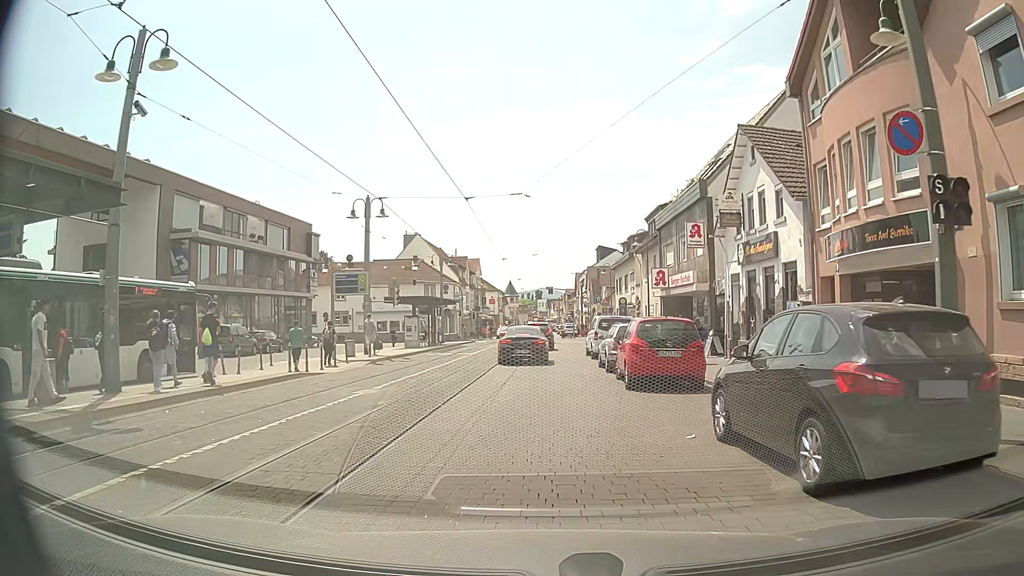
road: tertiary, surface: sett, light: Day
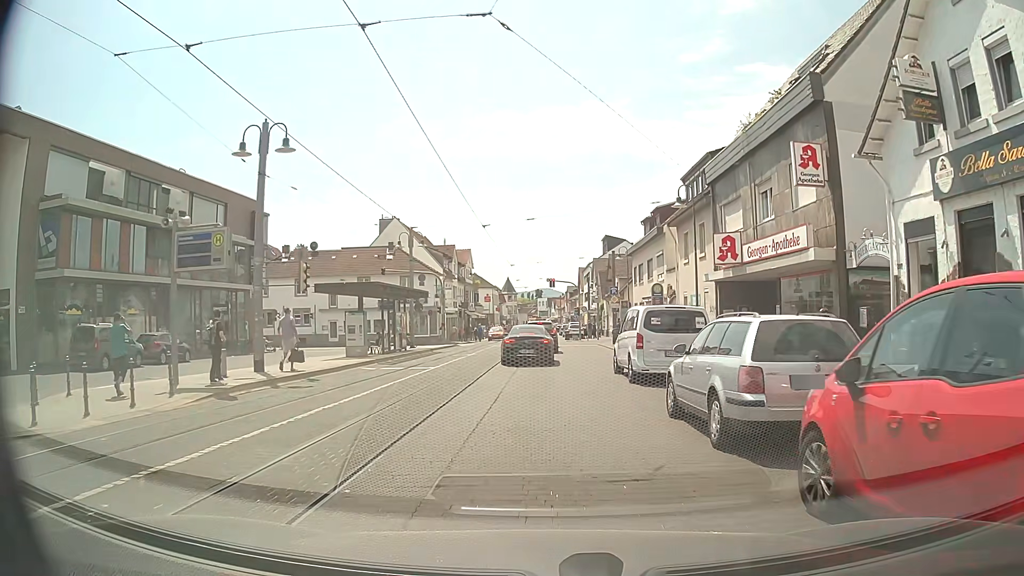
(0.0, +13.0) m; +2°
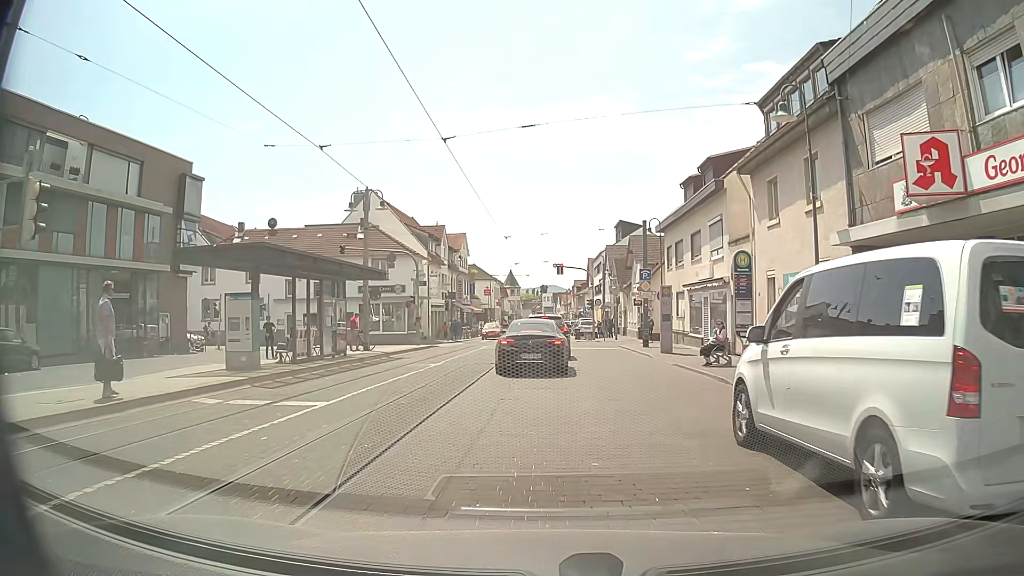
(-0.4, +12.2) m; -3°
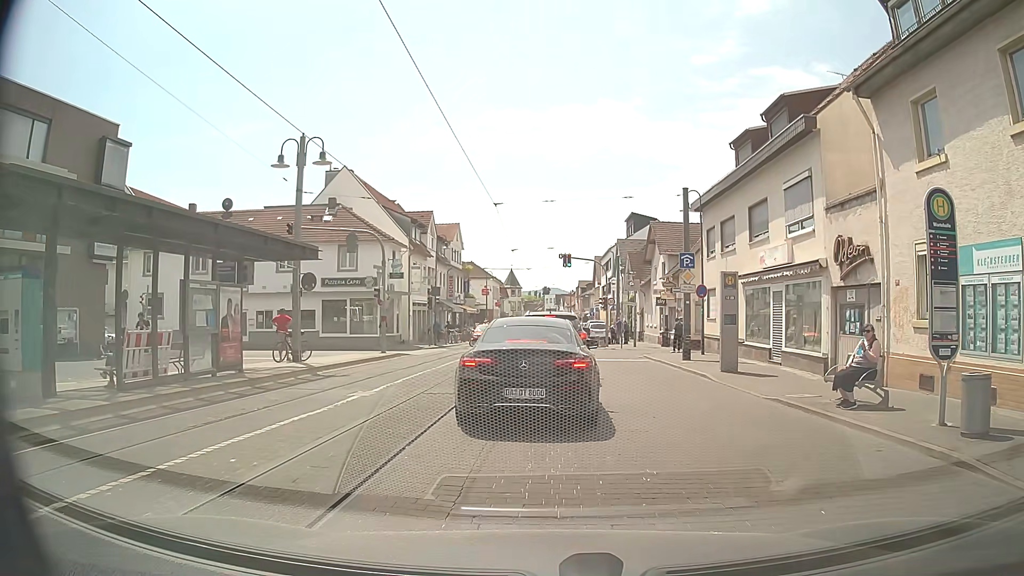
(0.0, +9.1) m; -1°
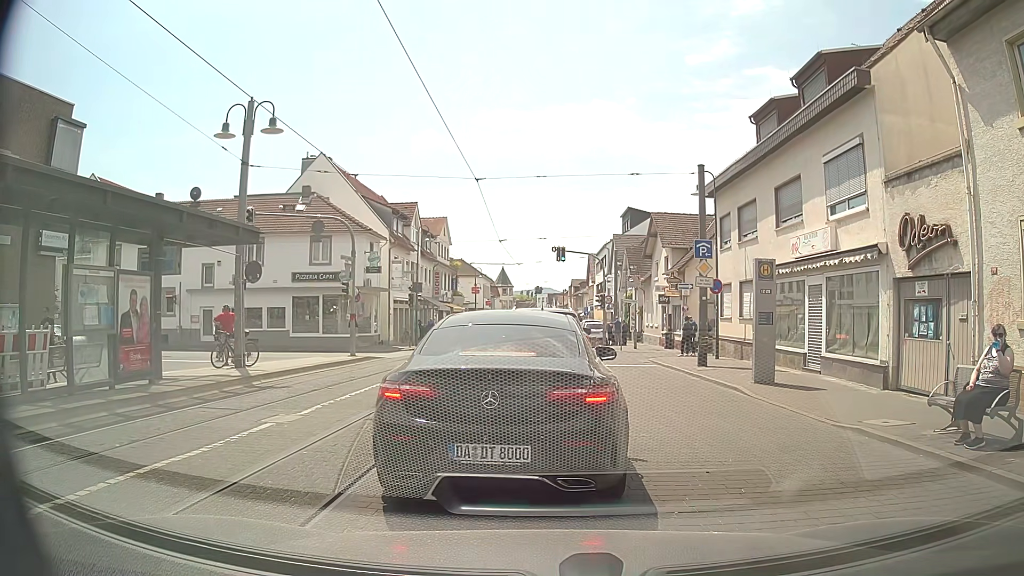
(+0.1, +3.6) m; +2°
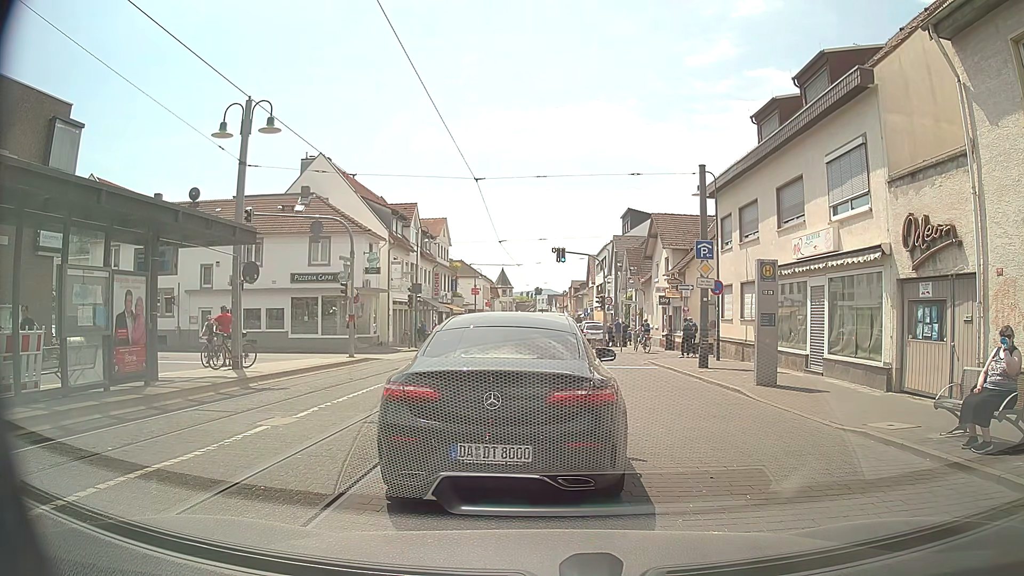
(0.0, +0.2) m; 0°
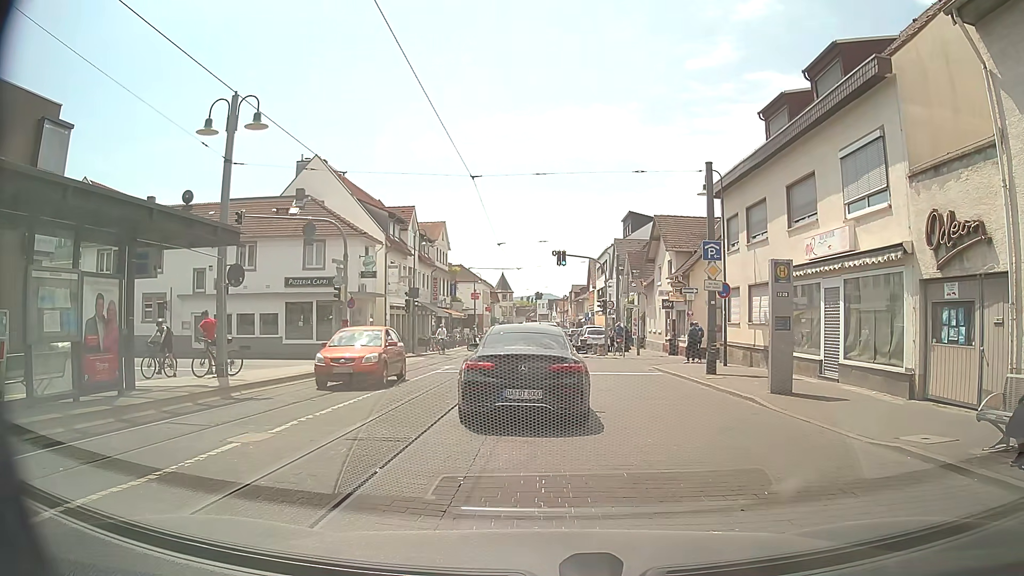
(0.0, +1.0) m; +1°
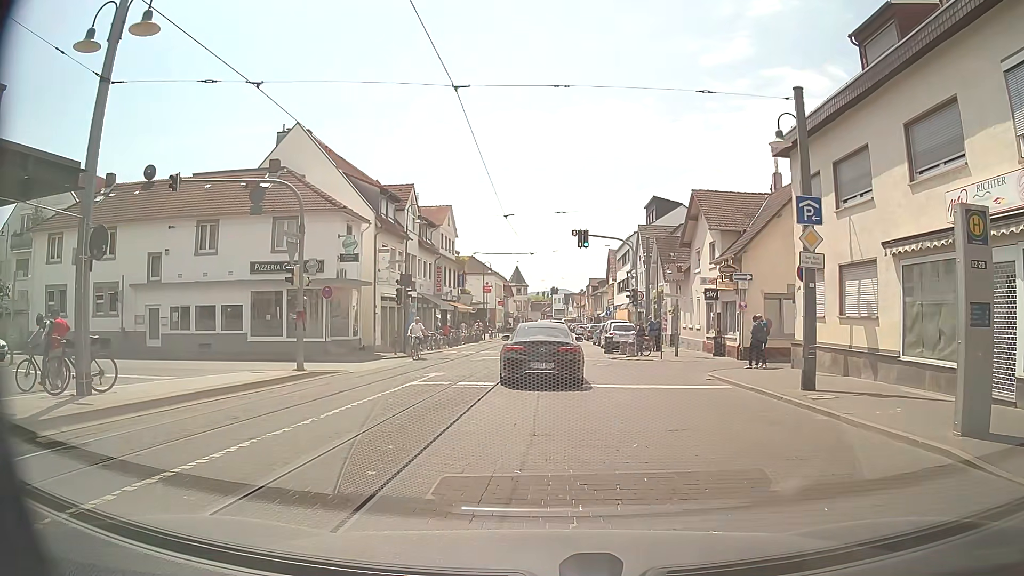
(-0.2, +6.8) m; -3°
